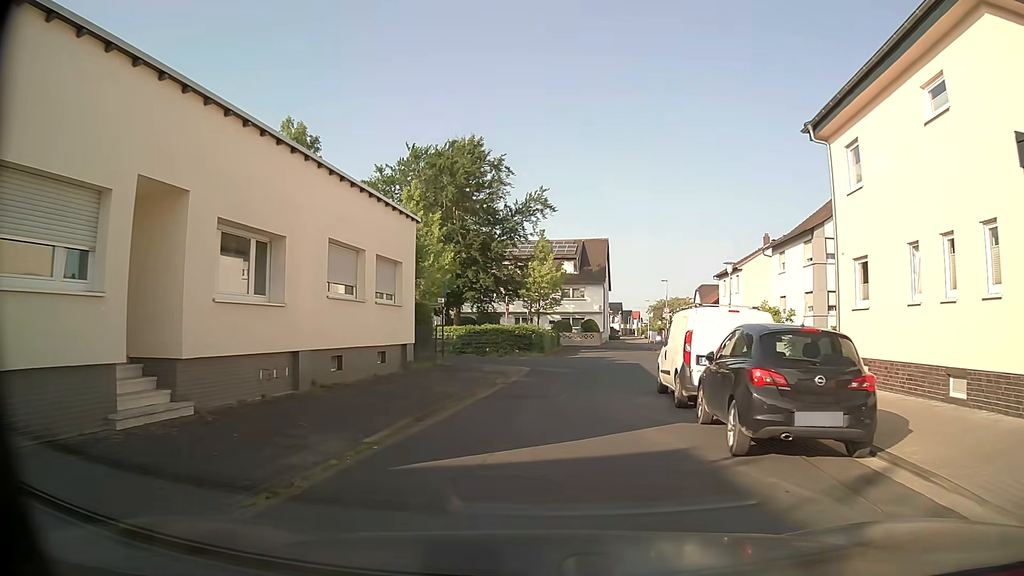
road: residential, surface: asphalt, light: Day
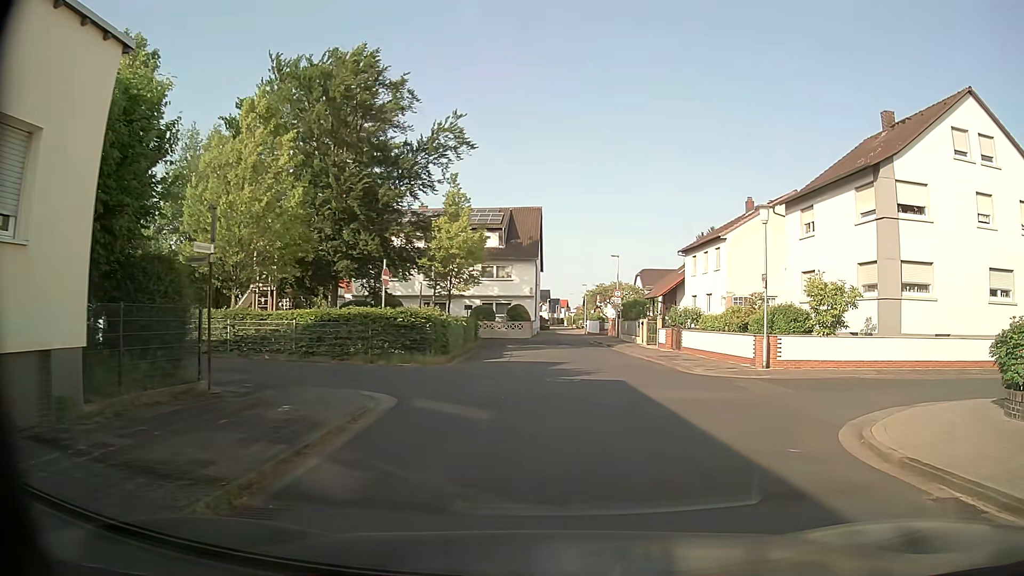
(+0.4, +13.9) m; +7°
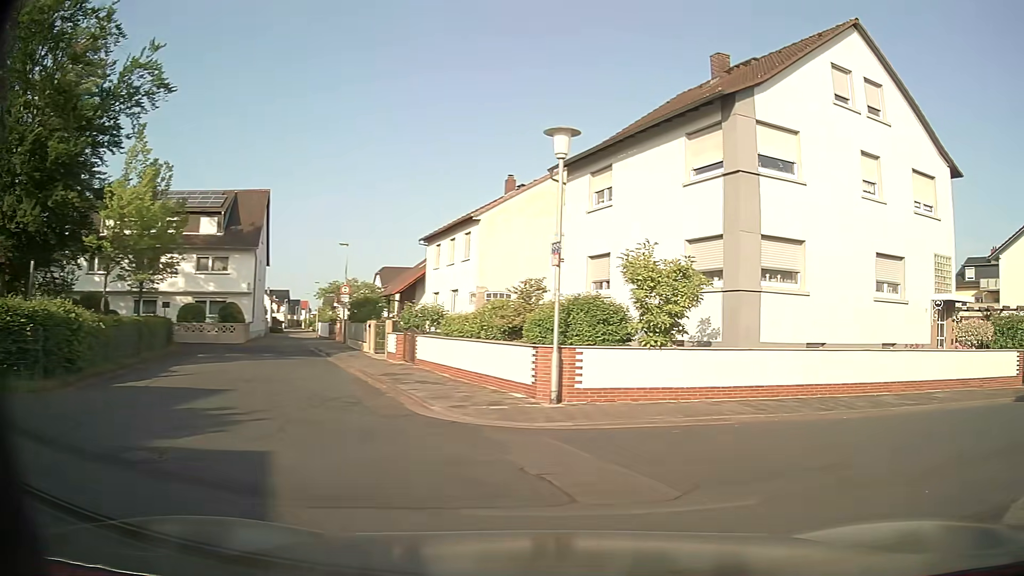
(+1.1, +8.1) m; +23°
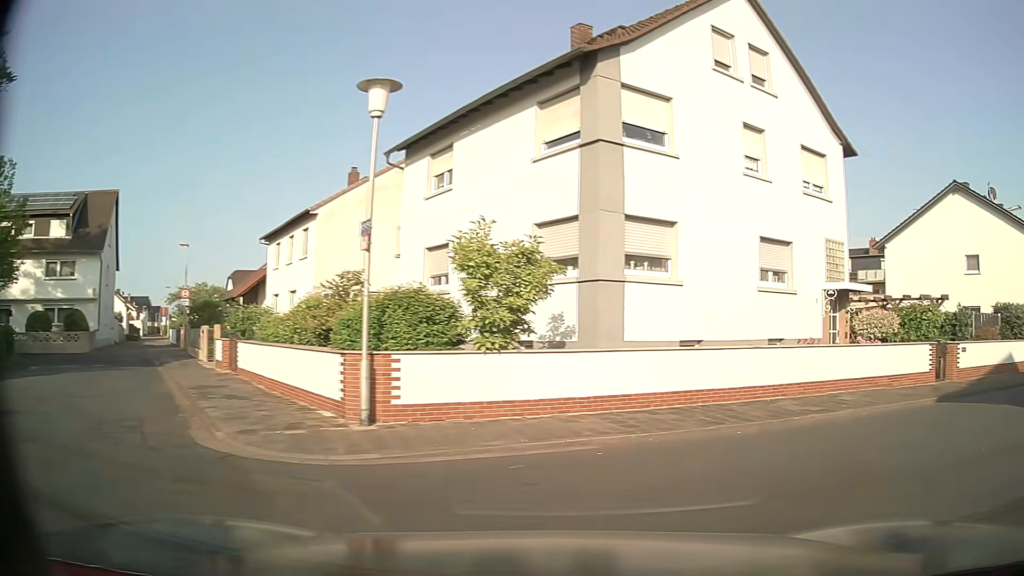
(+0.2, +2.5) m; +13°
